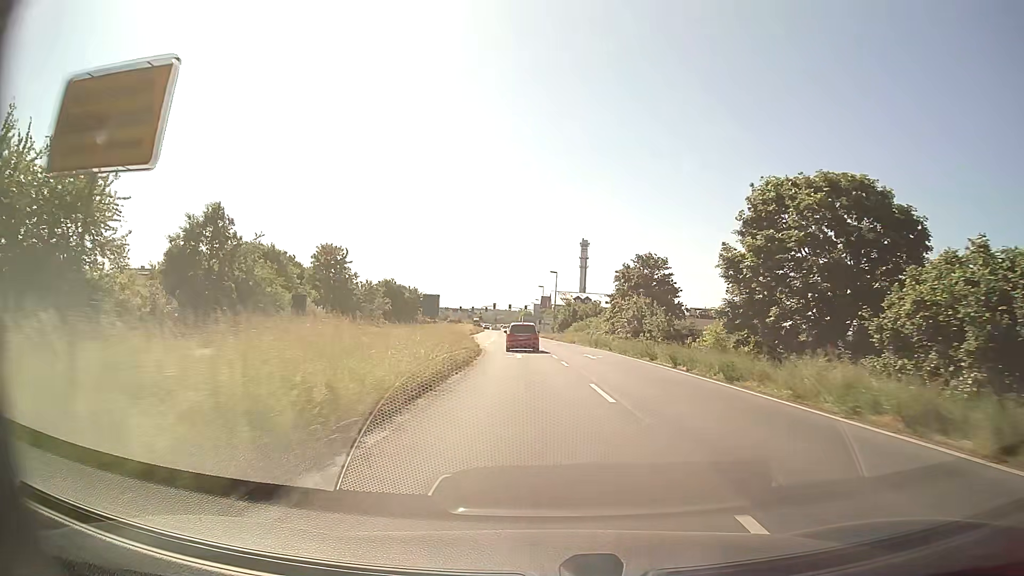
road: primary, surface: asphalt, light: Day
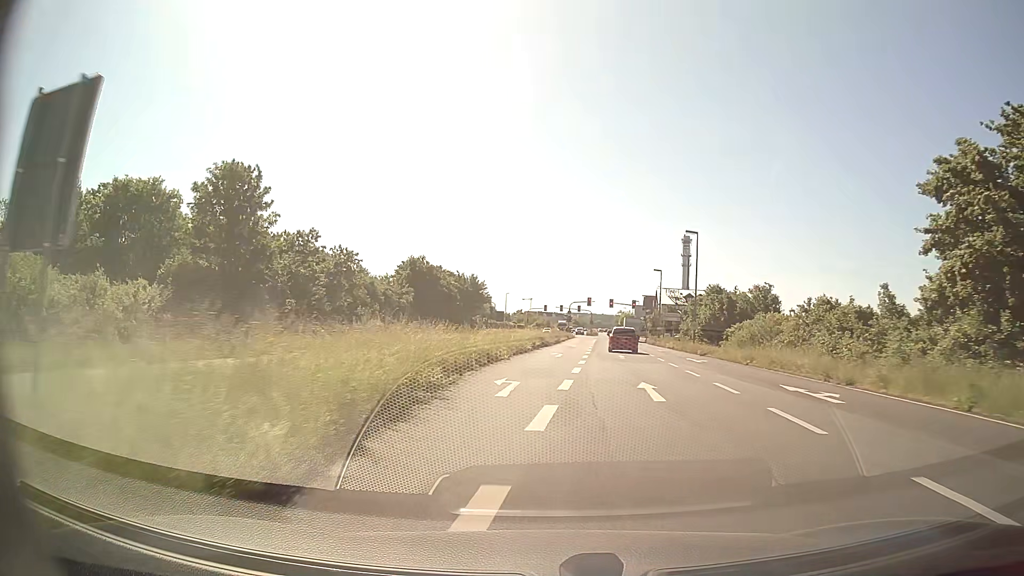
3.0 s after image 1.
(-2.6, +45.3) m; -8°
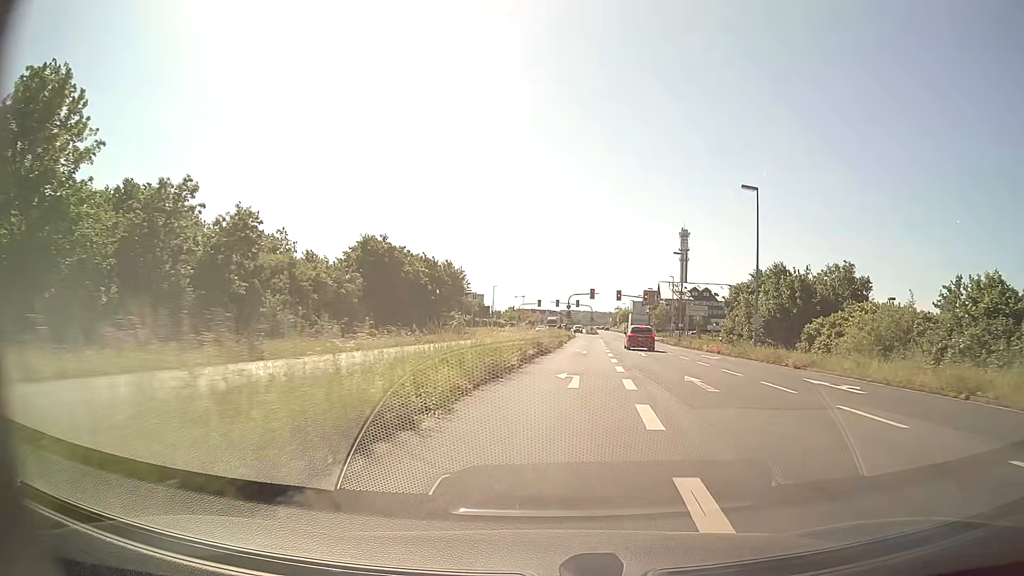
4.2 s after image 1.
(-0.2, +17.7) m; 0°
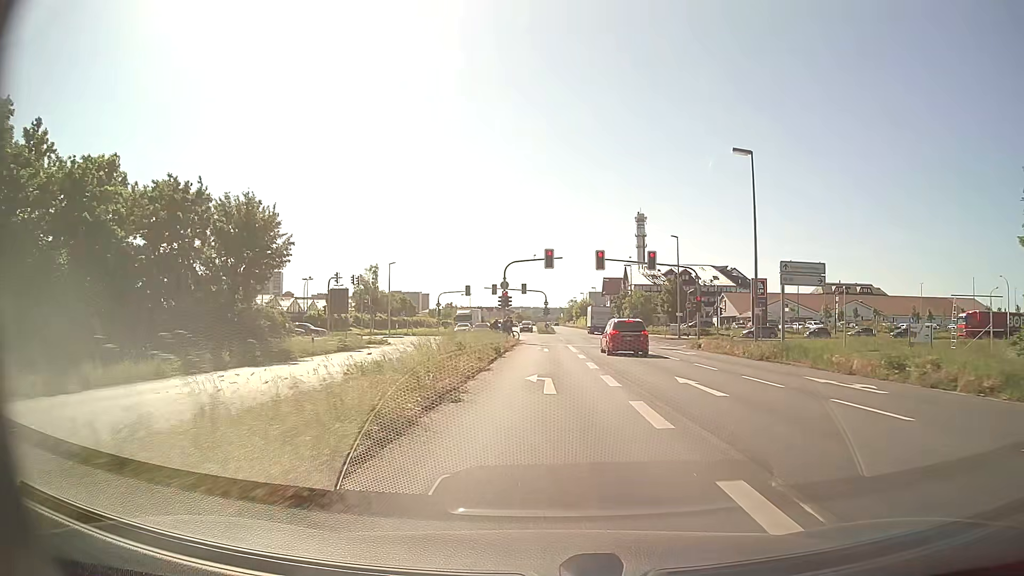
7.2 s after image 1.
(+2.4, +42.1) m; +4°
